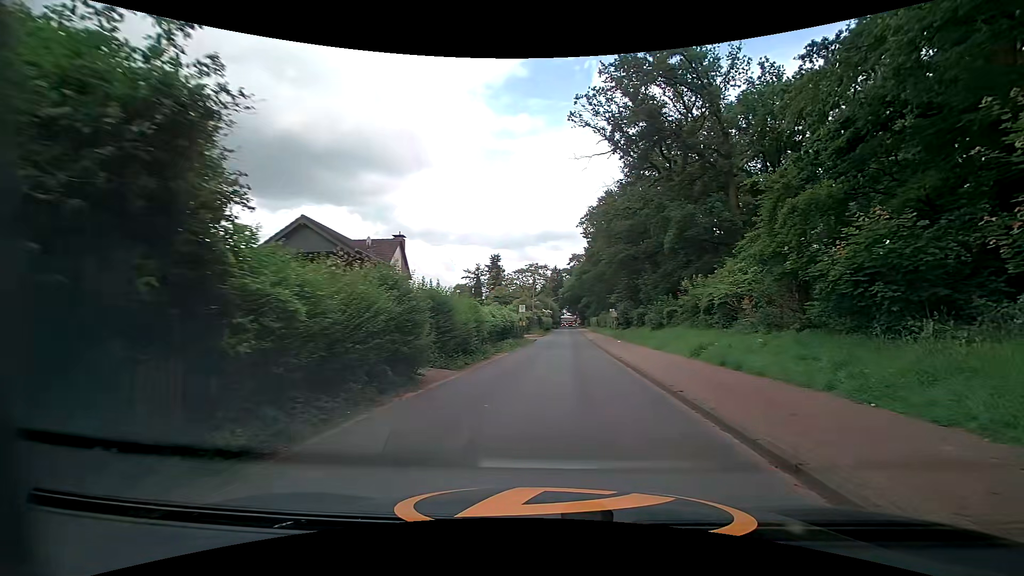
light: Day
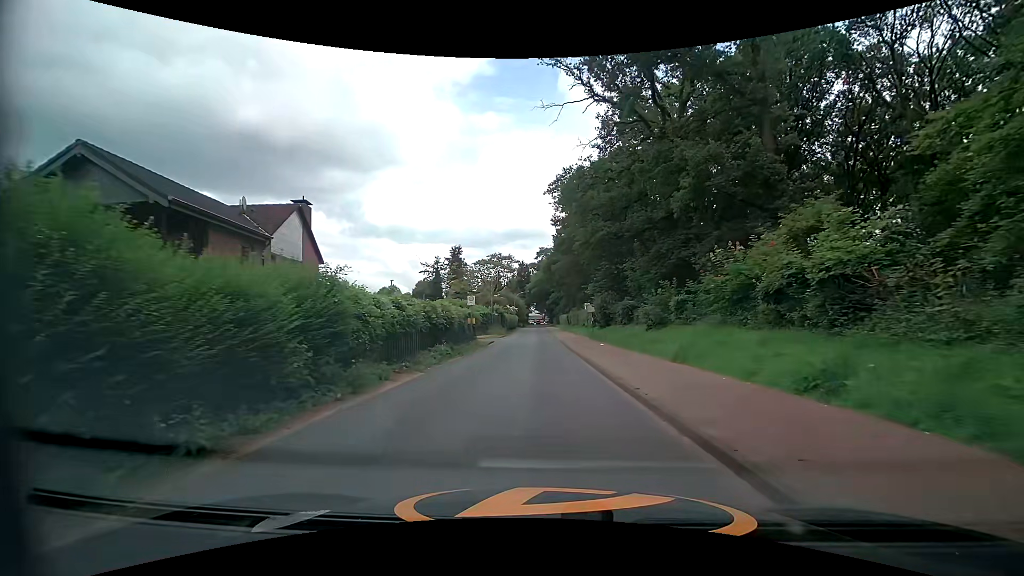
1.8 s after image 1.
(+0.6, +11.4) m; +3°
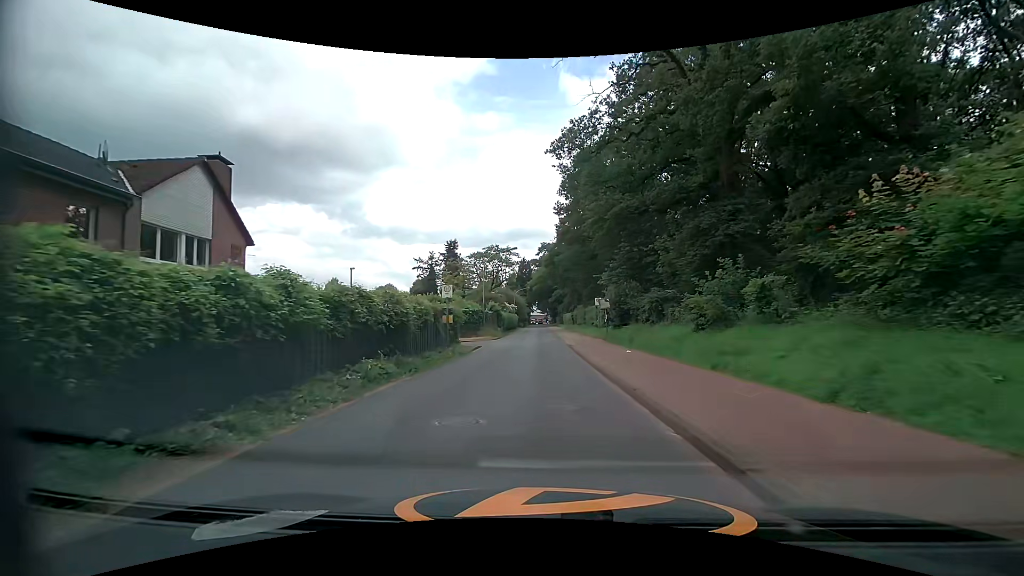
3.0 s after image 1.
(0.0, +8.6) m; 0°
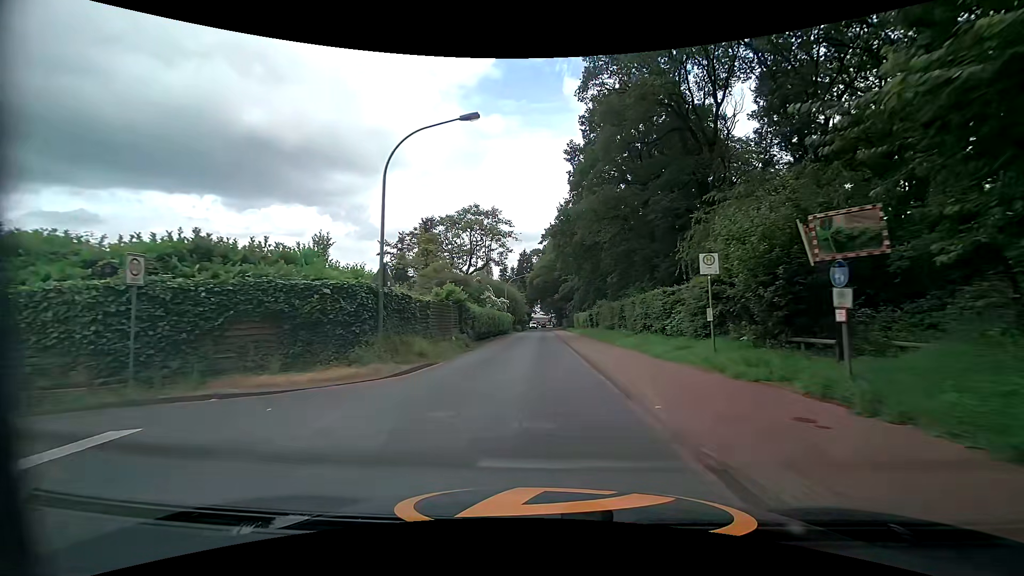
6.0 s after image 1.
(-0.3, +27.8) m; 0°
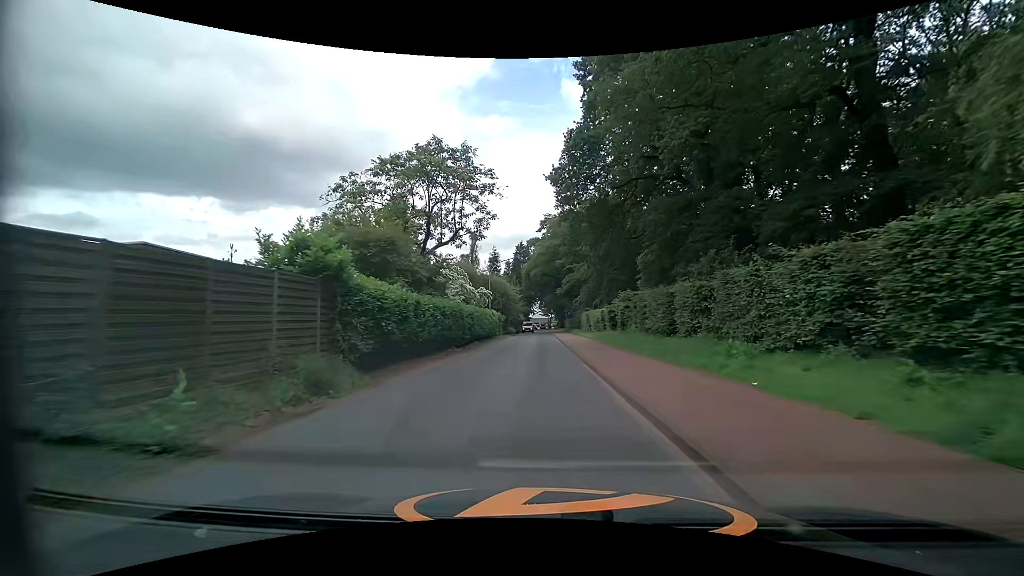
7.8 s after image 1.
(-0.2, +18.1) m; -1°
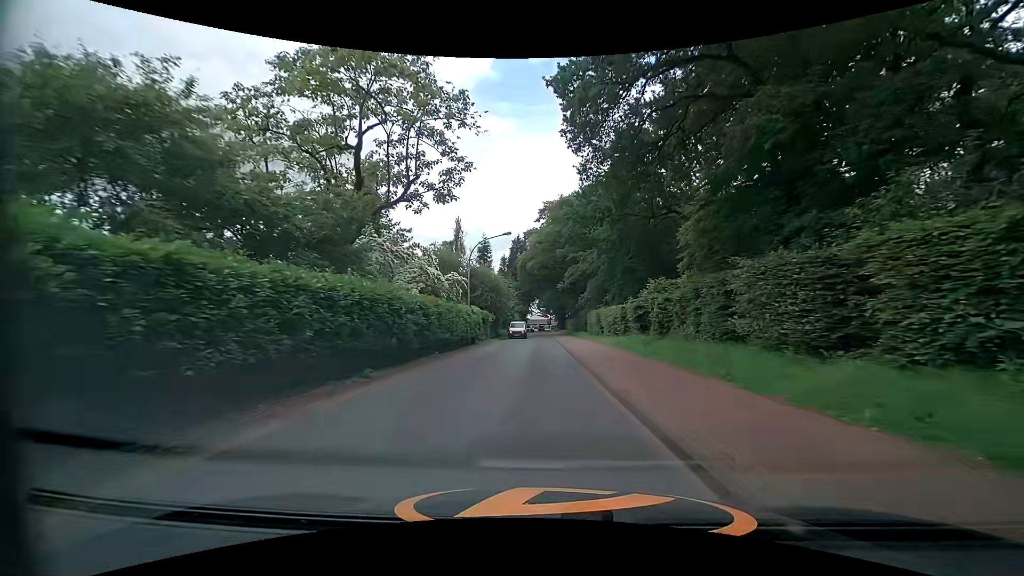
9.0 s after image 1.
(+0.1, +12.2) m; 0°
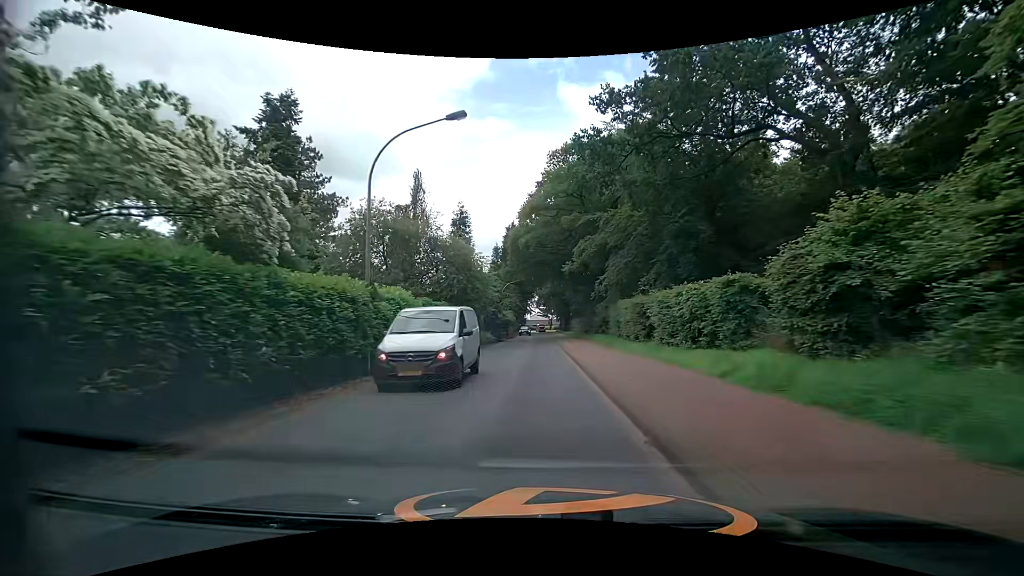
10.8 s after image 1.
(+0.1, +19.1) m; +1°
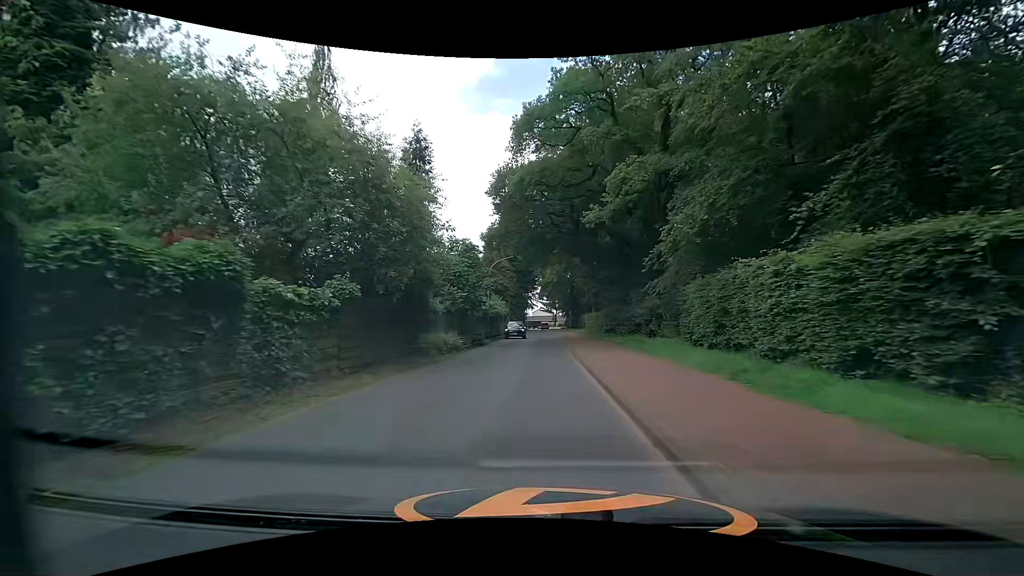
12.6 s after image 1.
(-0.4, +18.7) m; -2°
(0, +10) (0, +20) (0, +30) (0, +40) (+1, +50) (0, +60) (0, +70) (+1, +80) (+1, +90) (+1, +100) m
